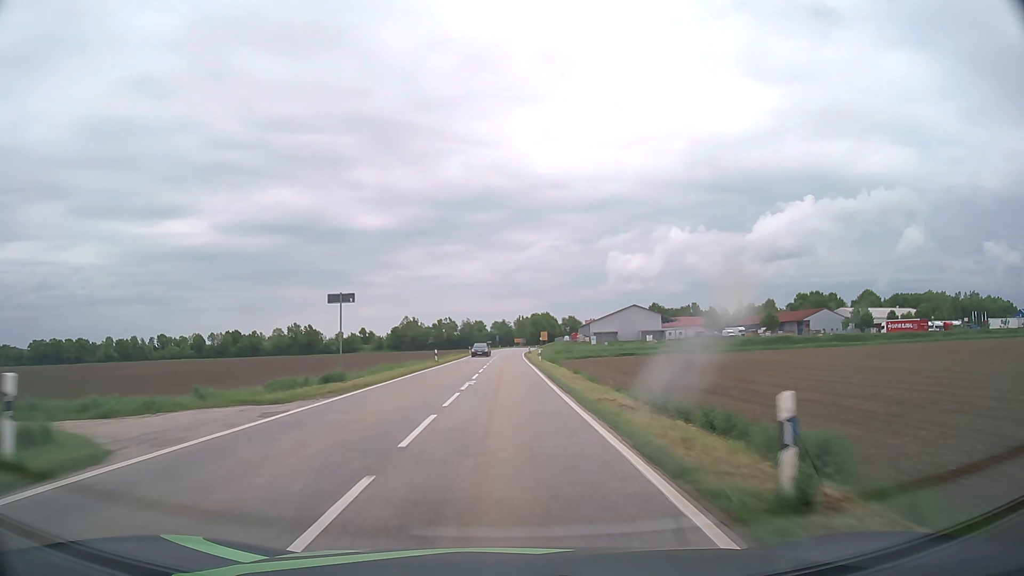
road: tertiary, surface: asphalt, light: Day
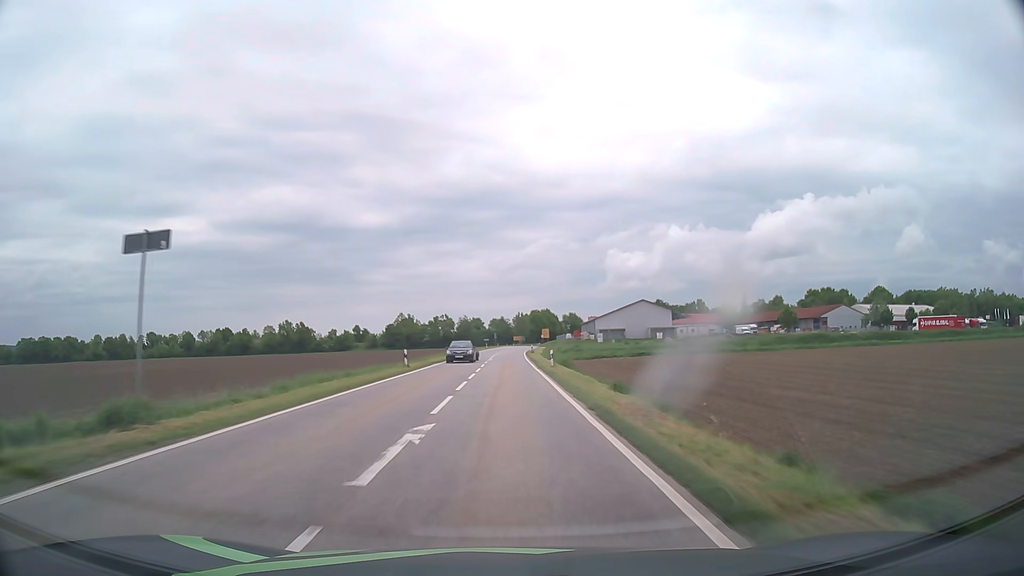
(0.0, +14.2) m; 0°
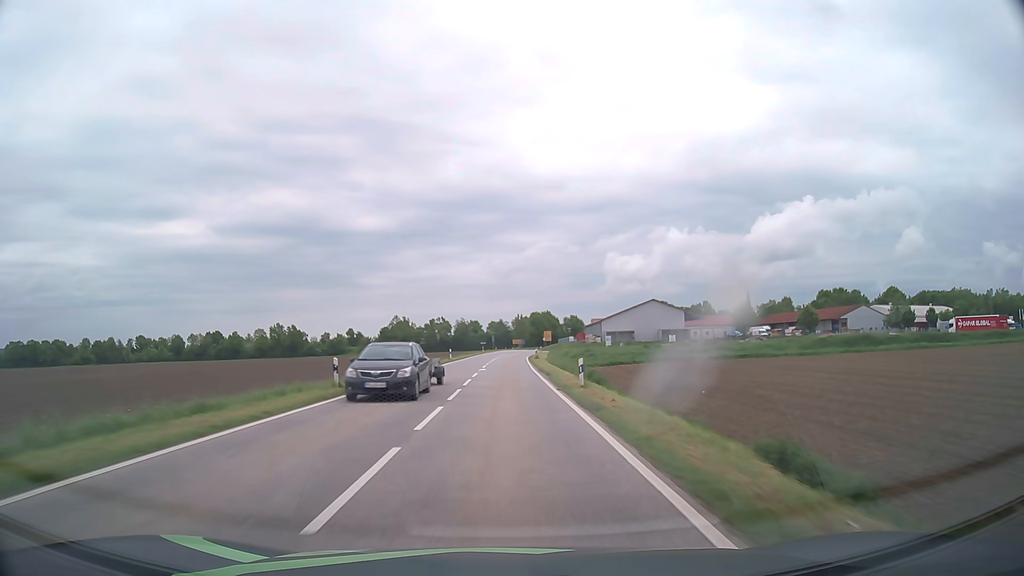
(0.0, +14.2) m; 0°
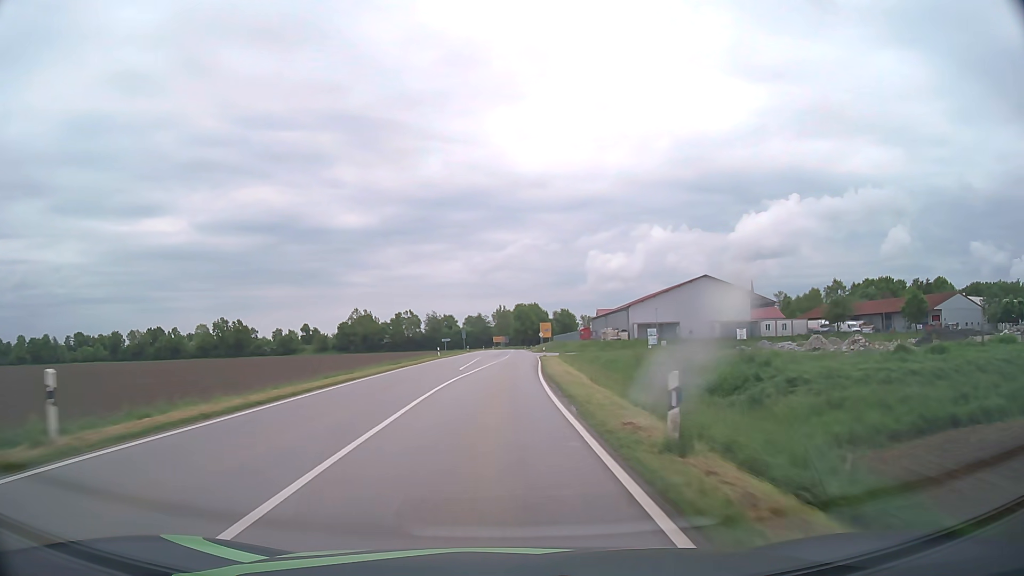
(+0.4, +56.8) m; +1°
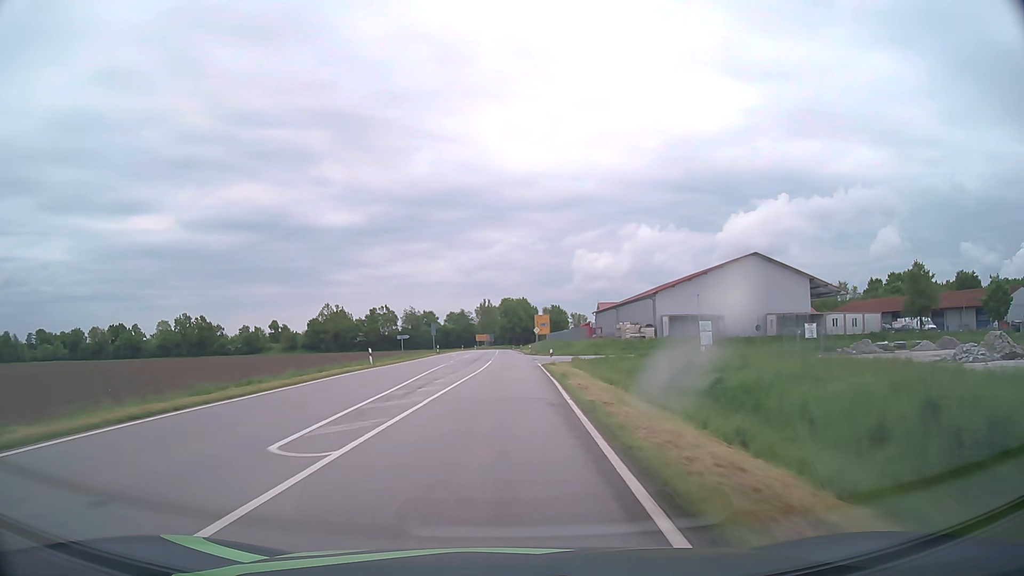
(+0.4, +28.4) m; +1°
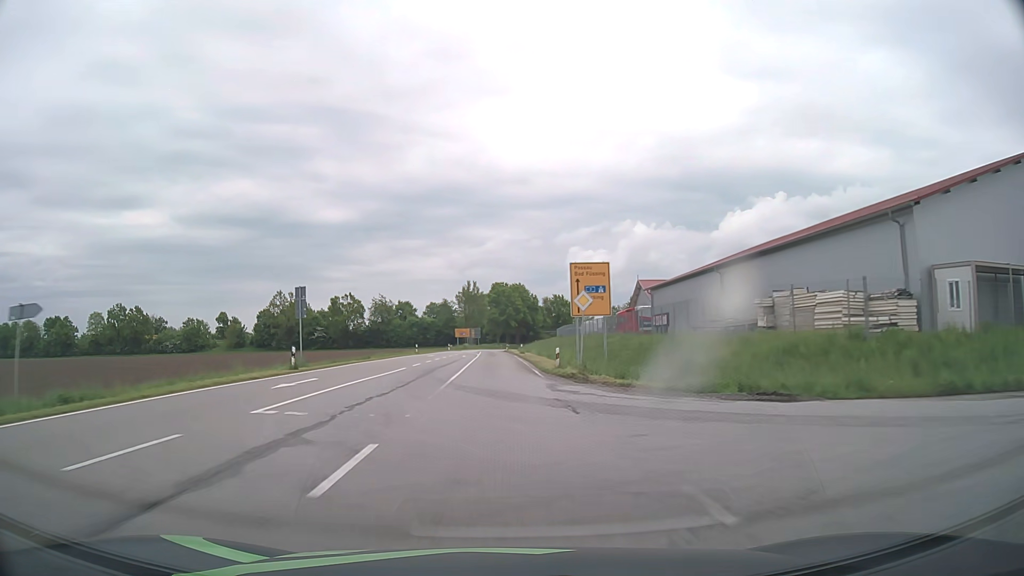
(+0.4, +53.9) m; +1°
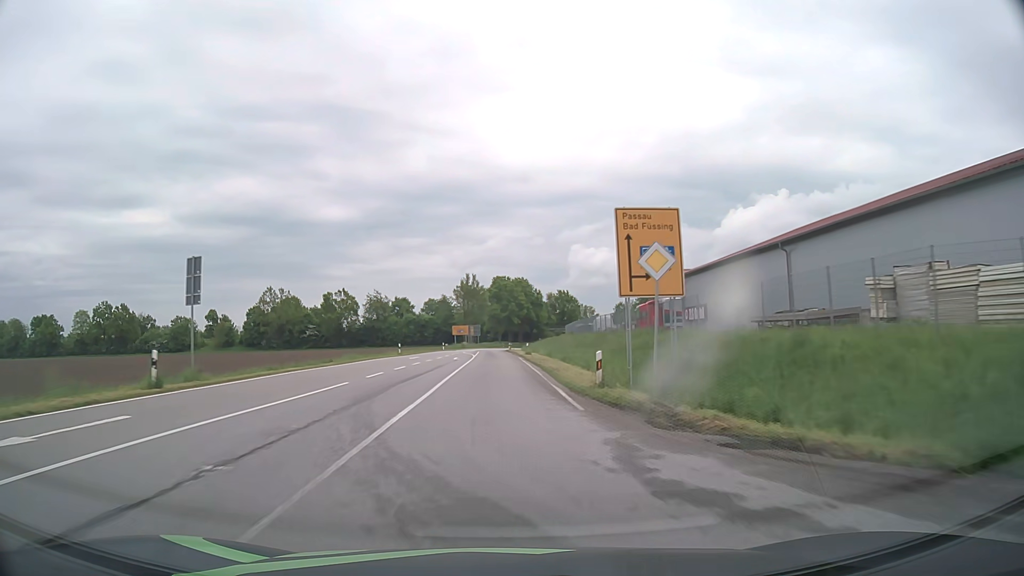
(0.0, +12.2) m; 0°
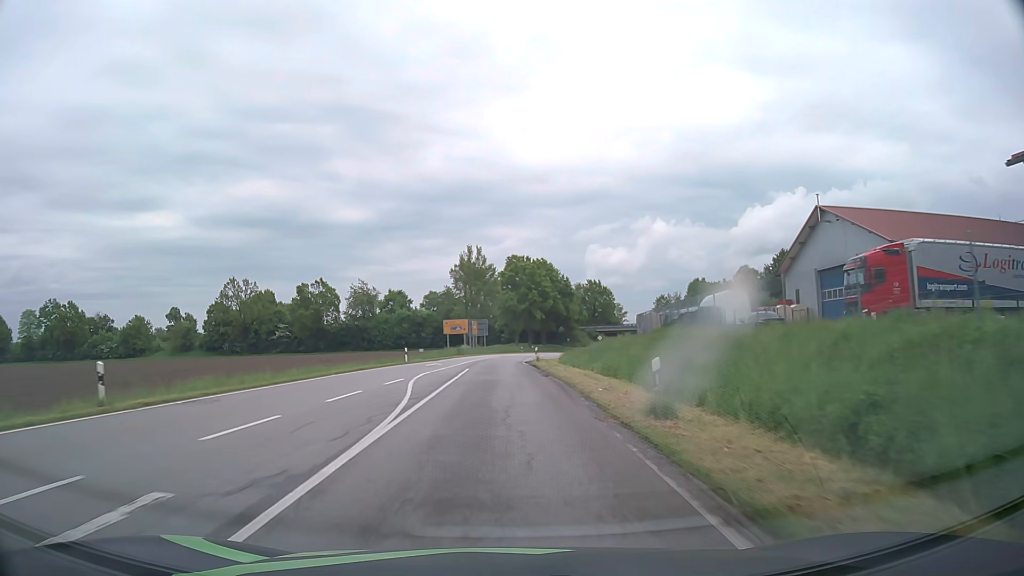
(-0.5, +44.0) m; -2°
(0, +10) (0, +20) (0, +30) (0, +40) (0, +50) (+2, +60) (+7, +68) (+16, +74) (+25, +76) (+35, +75) m
